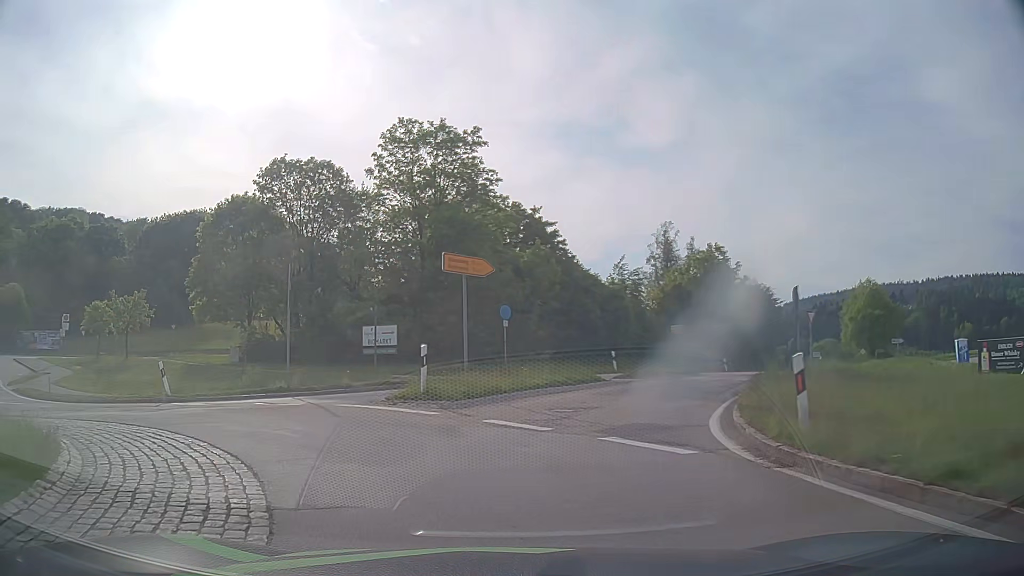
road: secondary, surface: asphalt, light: Day
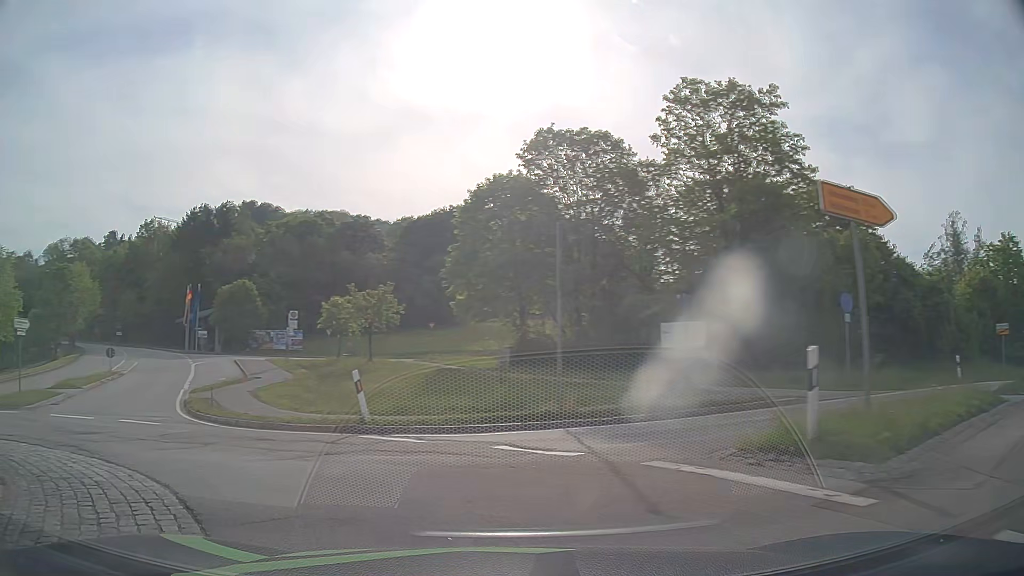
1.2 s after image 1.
(-1.3, +7.2) m; -23°
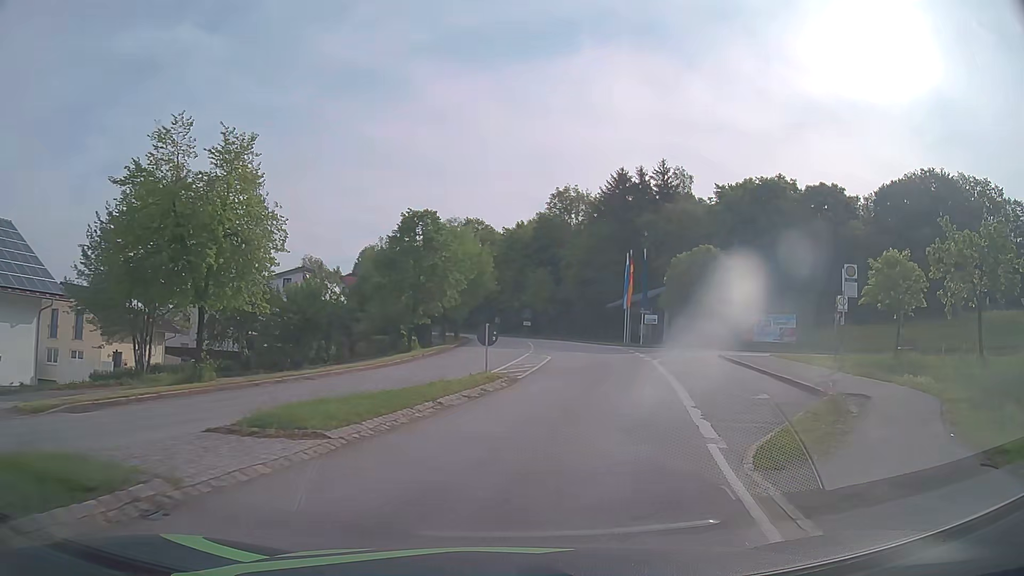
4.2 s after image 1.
(-10.4, +18.3) m; -38°
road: tertiary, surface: paved
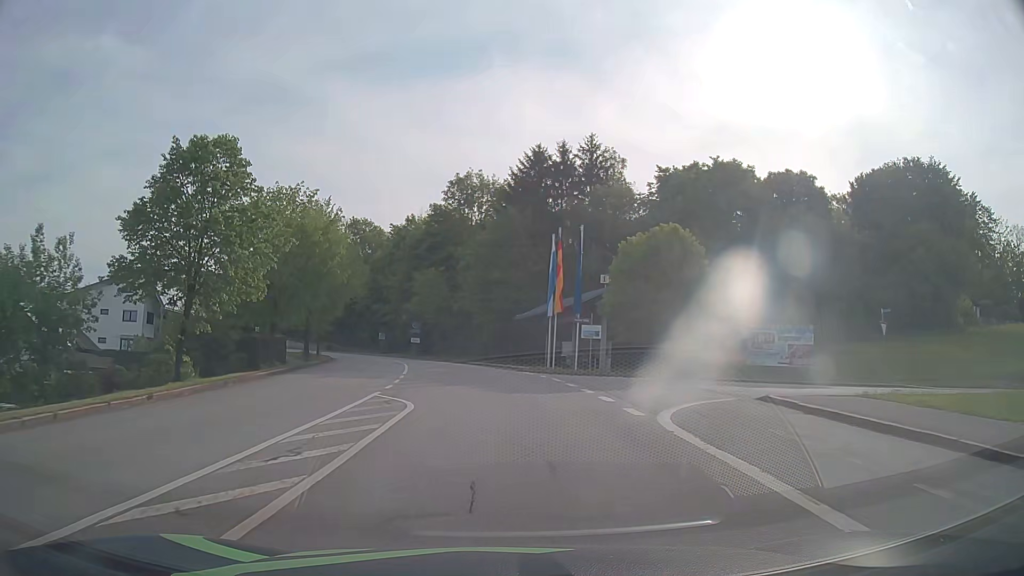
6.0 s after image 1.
(+1.9, +17.5) m; +9°
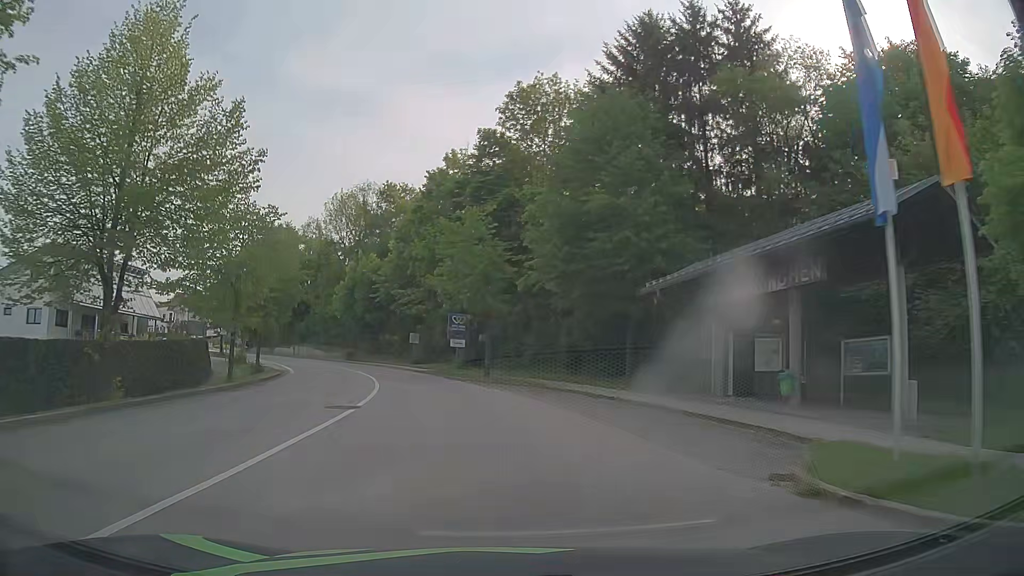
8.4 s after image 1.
(-0.9, +27.8) m; -7°
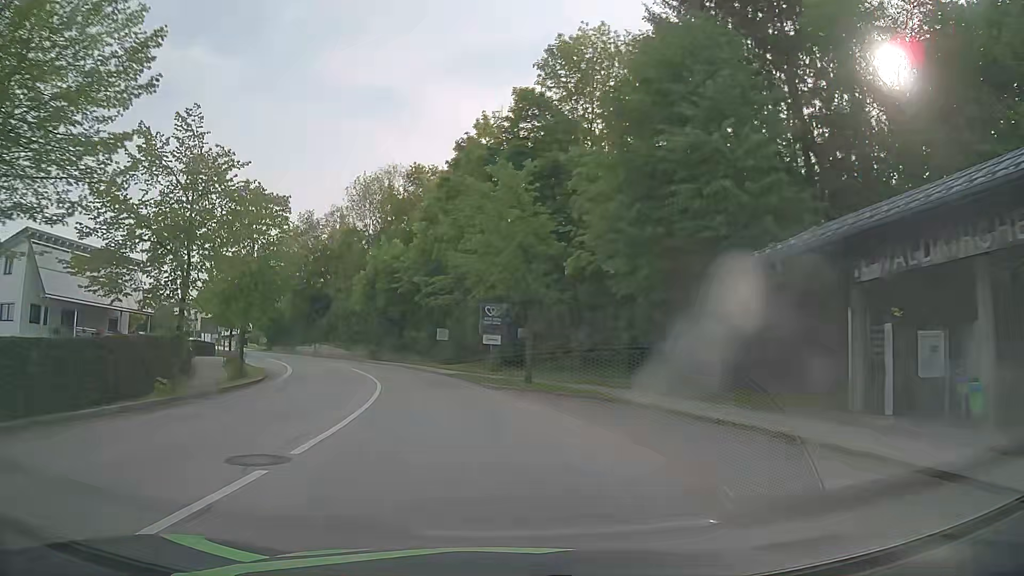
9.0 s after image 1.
(-0.2, +7.3) m; -3°
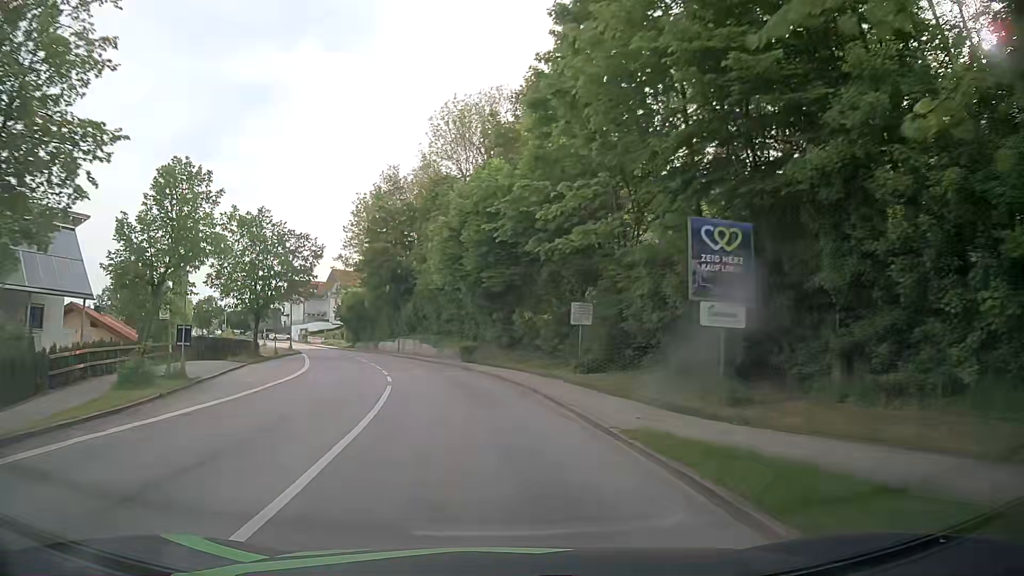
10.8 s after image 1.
(-2.1, +22.0) m; -11°
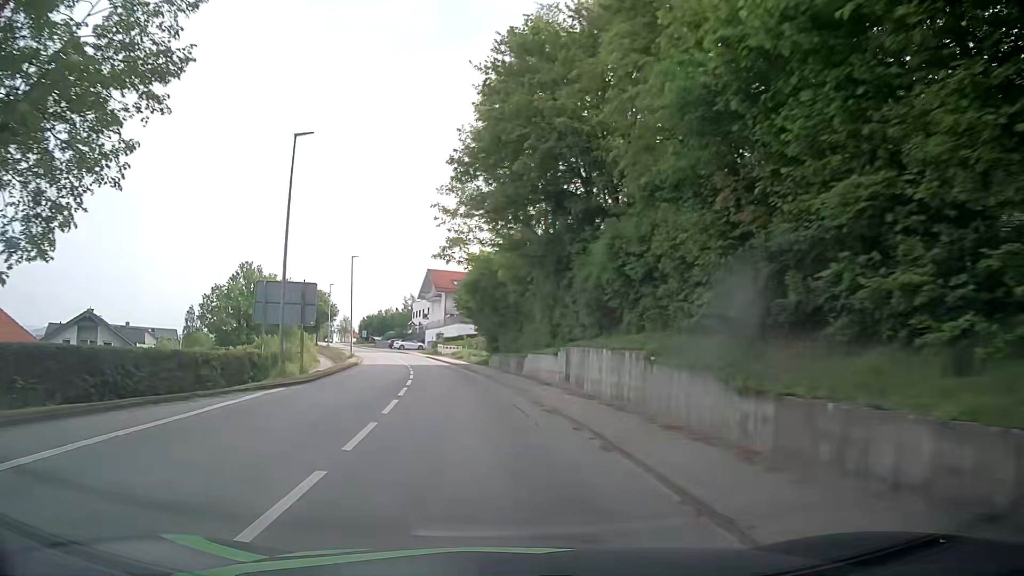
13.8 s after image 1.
(-5.1, +36.2) m; -15°
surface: asphalt
(0, +10) (-1, +20) (-3, +30) (-4, +40) (-6, +50) (-8, +59) (-11, +69) (-14, +78) (-17, +88) (-21, +97) m
